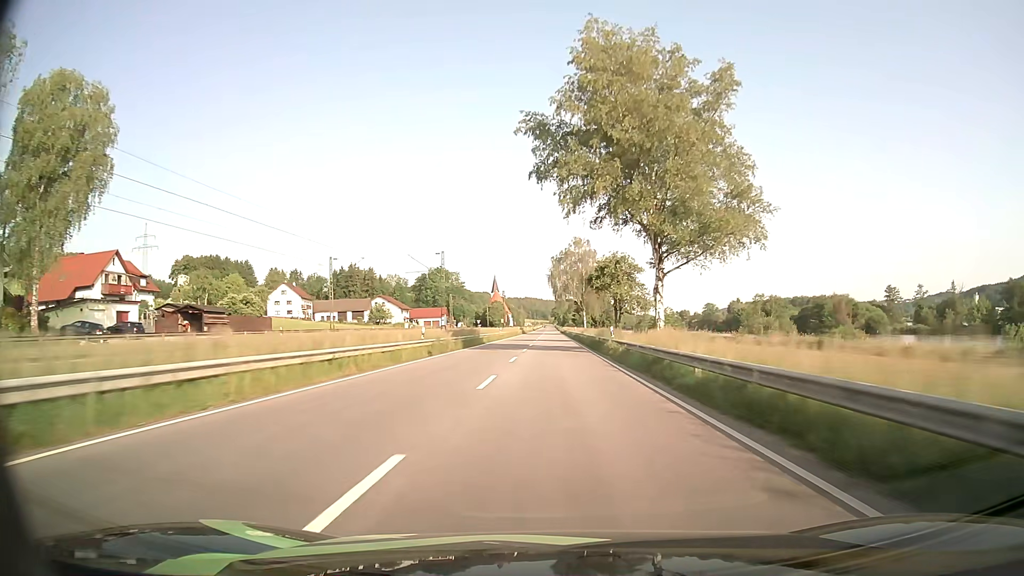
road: primary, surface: asphalt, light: Day
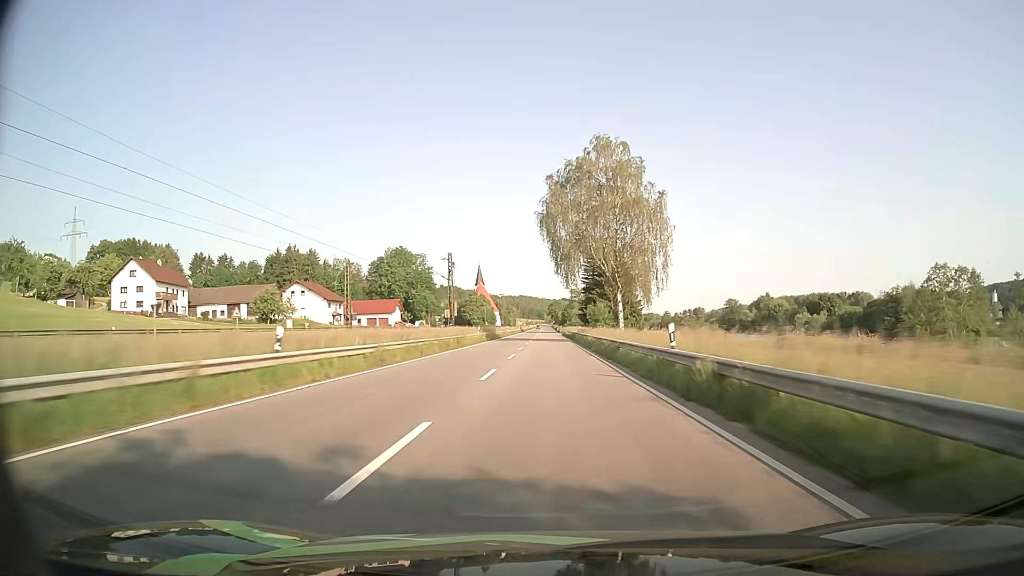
(+0.1, +70.2) m; 0°
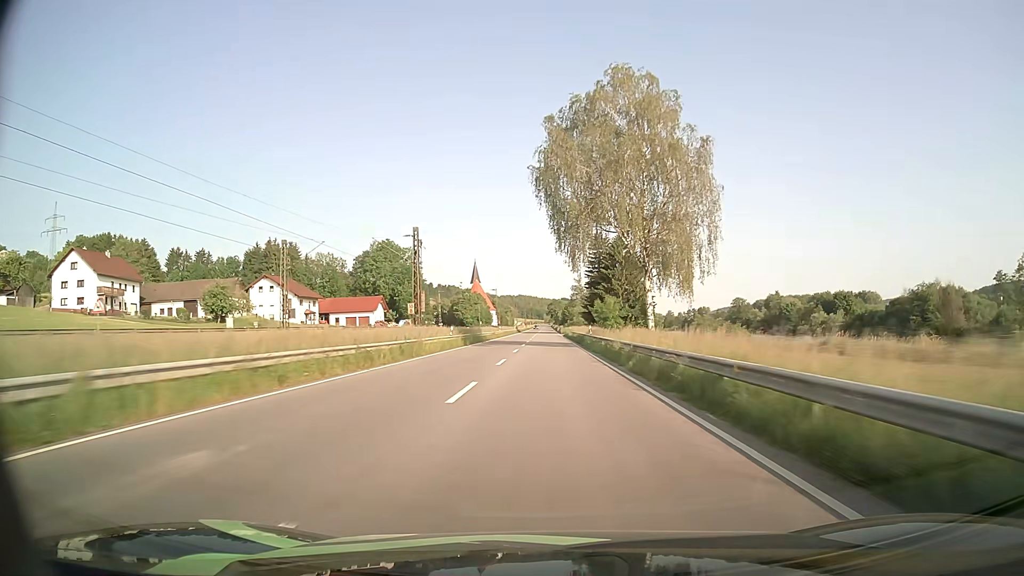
(0.0, +17.5) m; 0°
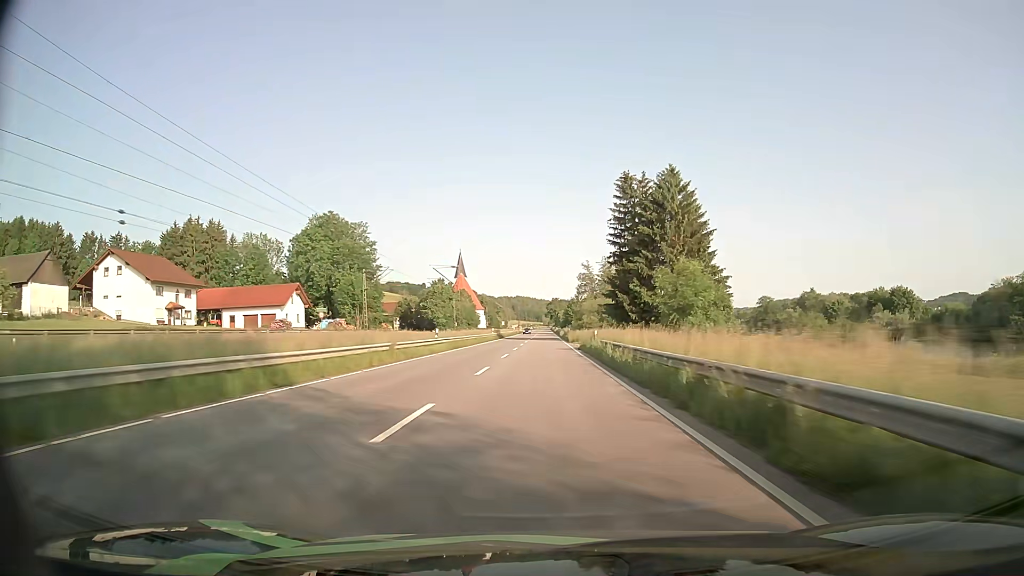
(0.0, +52.4) m; 0°
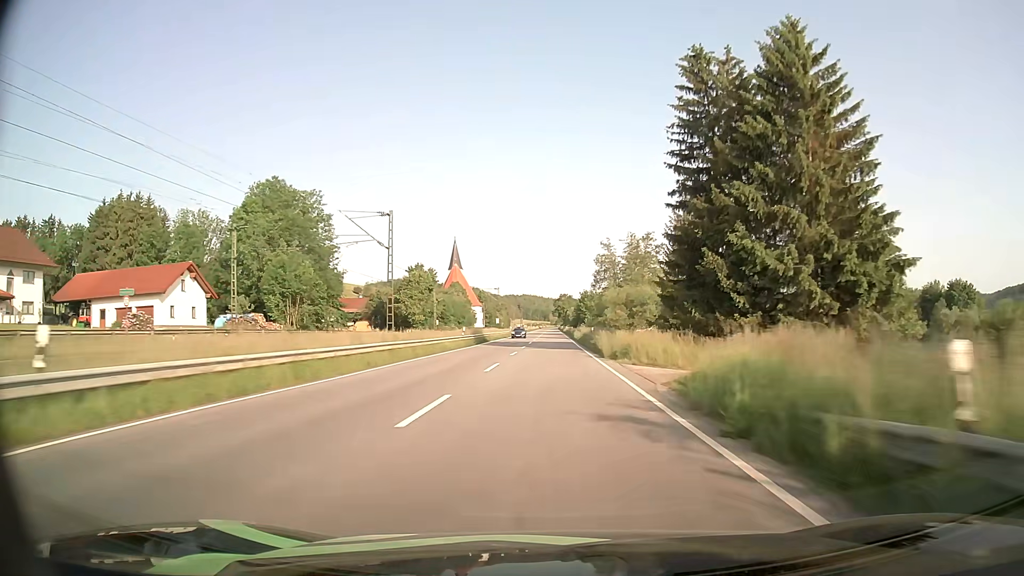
(-0.3, +35.1) m; -1°
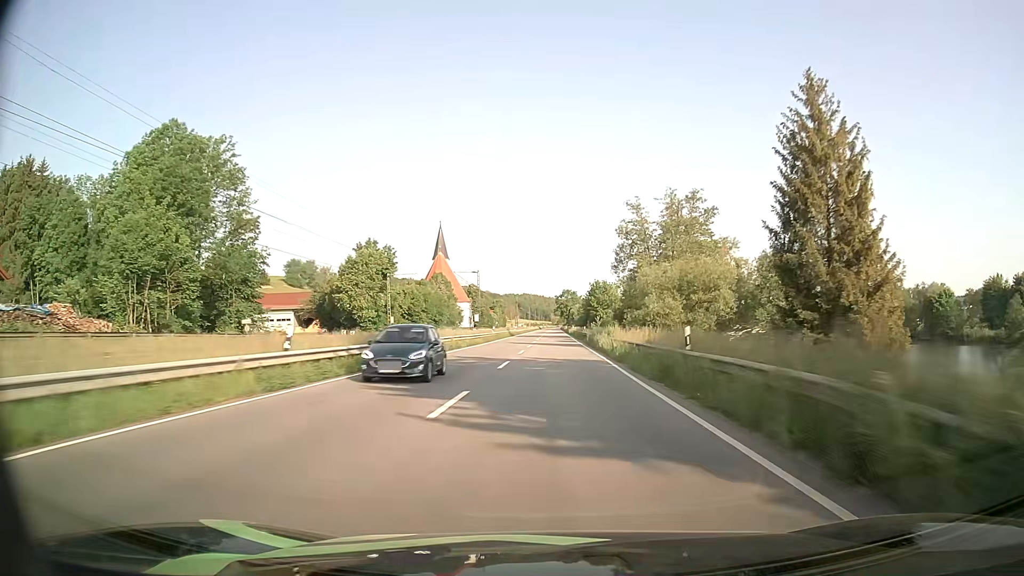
(-0.1, +35.3) m; 0°
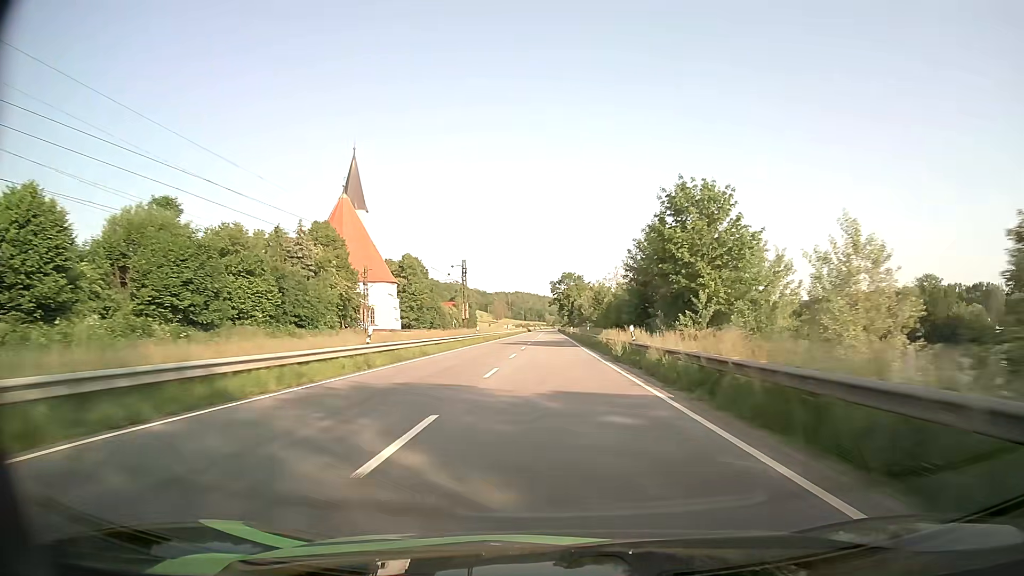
(+0.8, +88.6) m; 0°
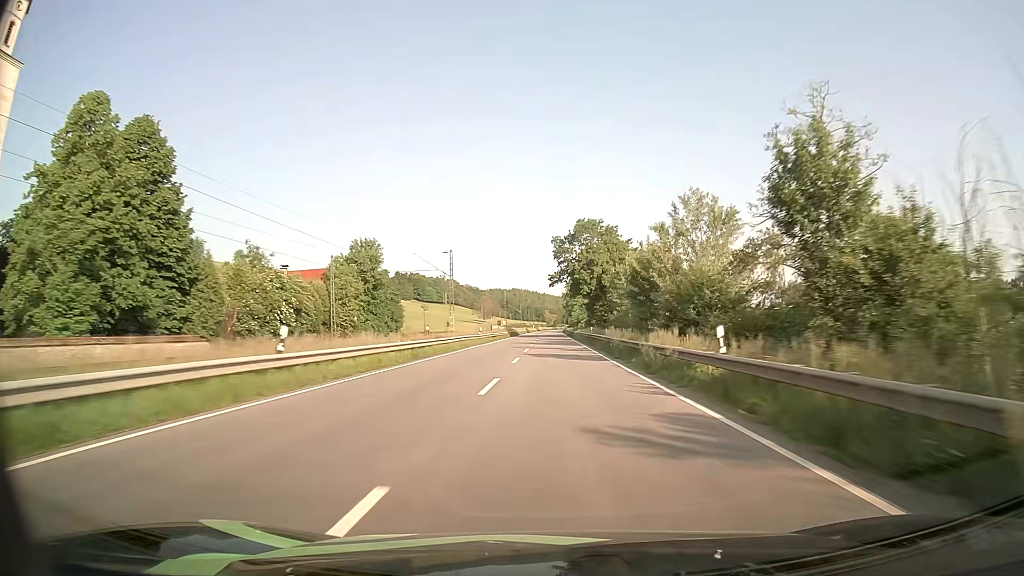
(0.0, +89.4) m; 0°
(0, +10) (0, +20) (0, +30) (0, +40) (0, +50) (0, +60) (0, +70) (0, +80) (0, +90) (0, +100) m
